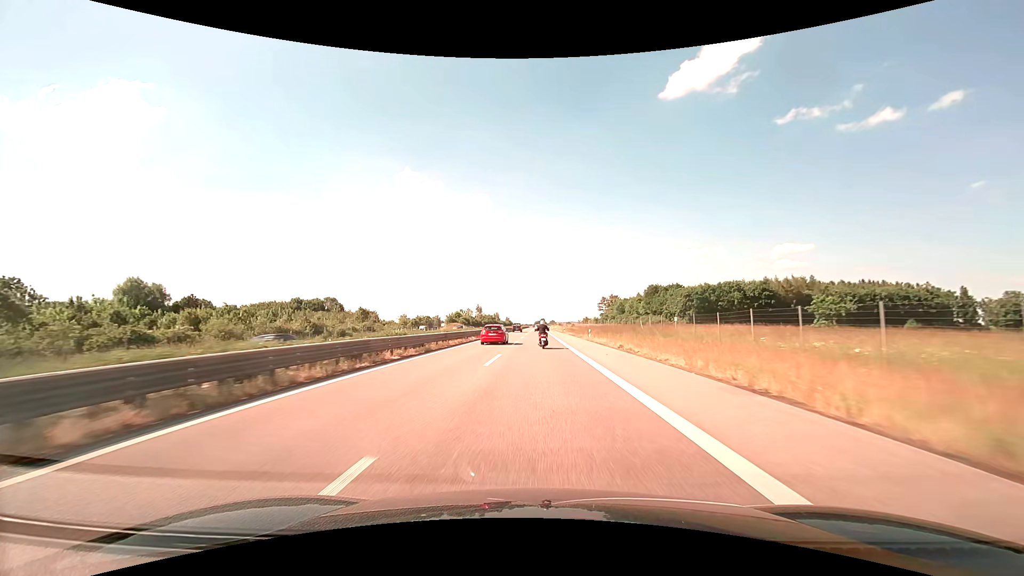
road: trunk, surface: asphalt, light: Day
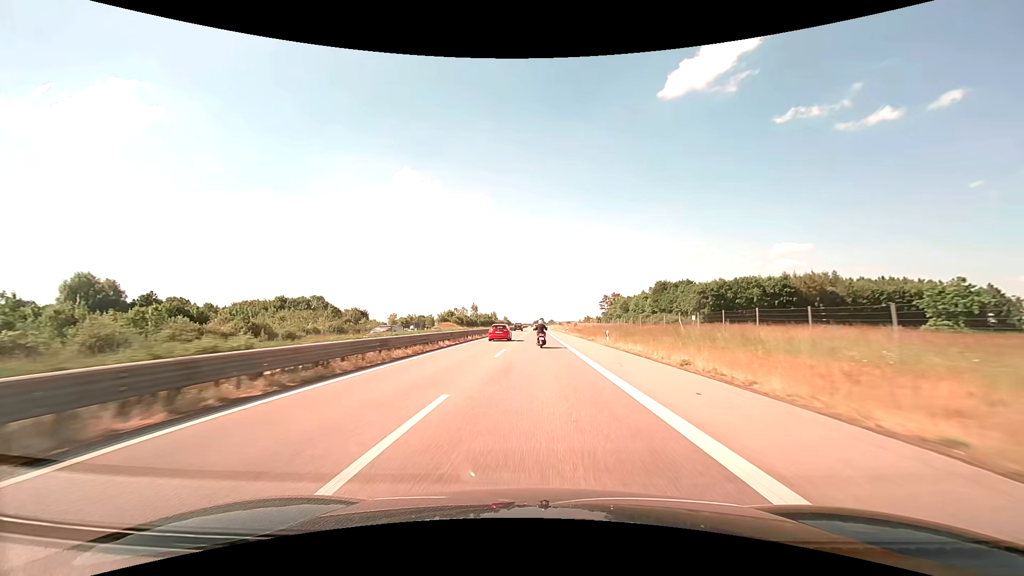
(0.0, +13.4) m; 0°
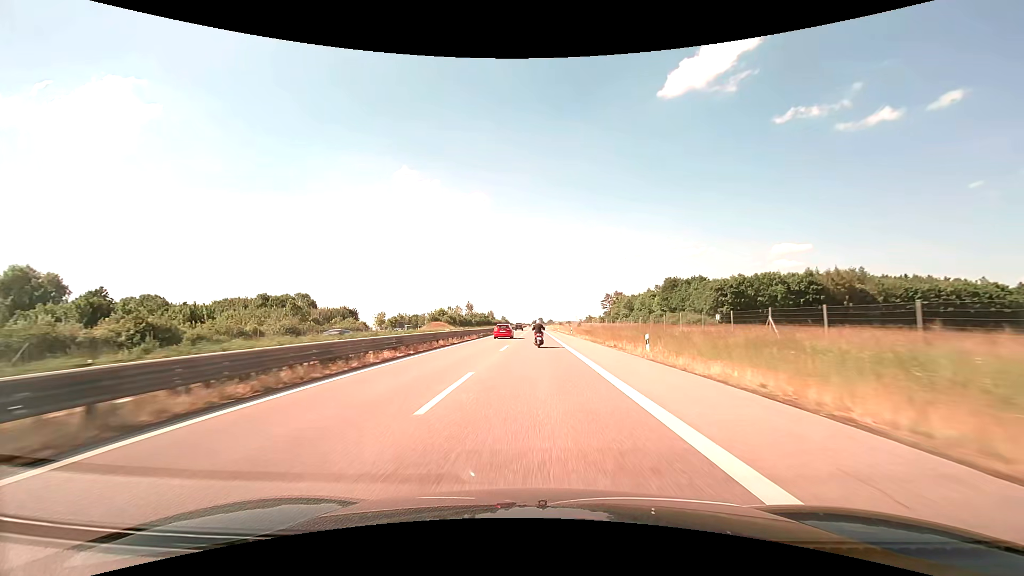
(0.0, +13.5) m; 0°
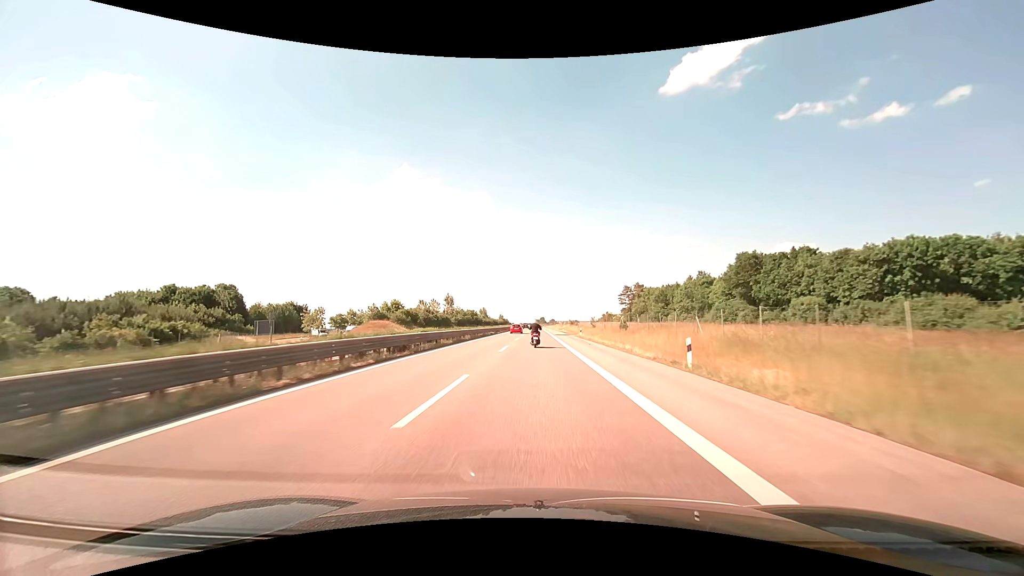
(-0.1, +54.7) m; 0°
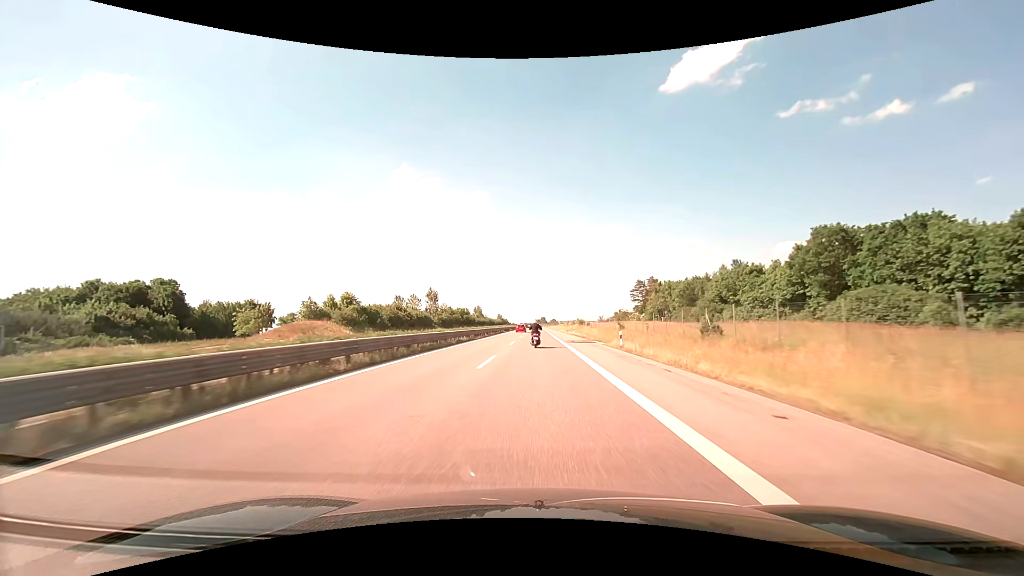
(0.0, +27.4) m; 0°
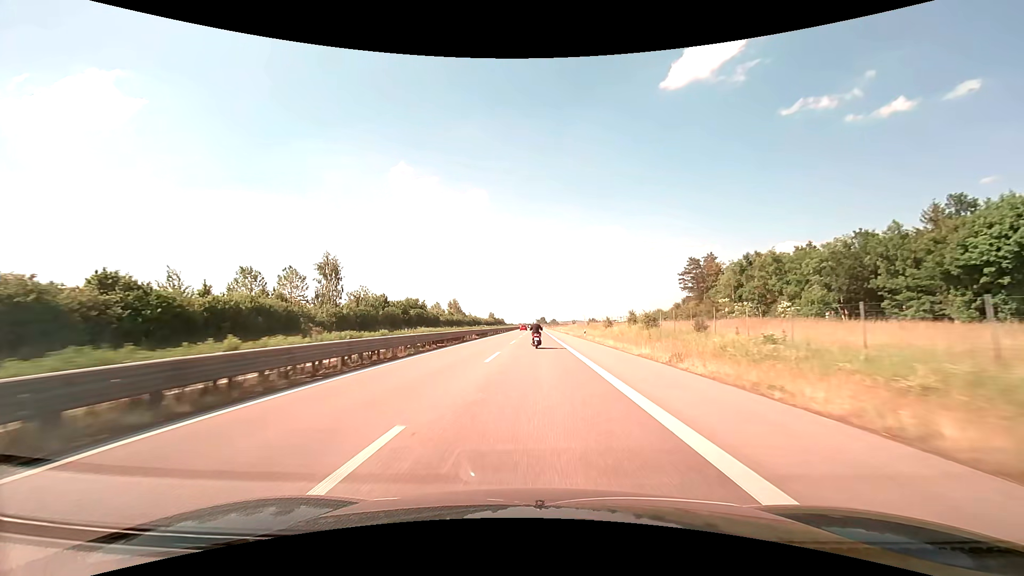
(0.0, +68.7) m; 0°
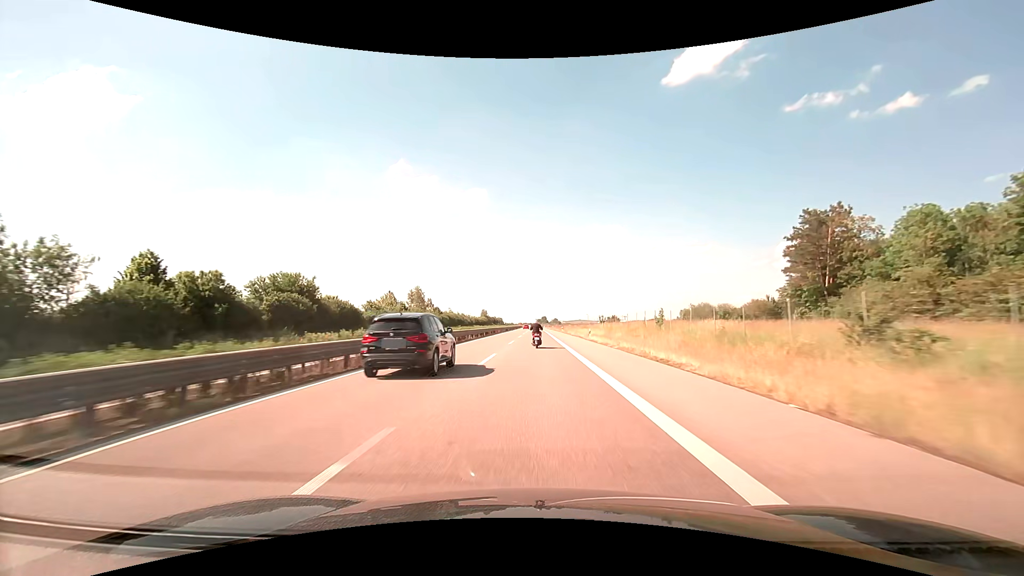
(0.0, +55.4) m; 0°
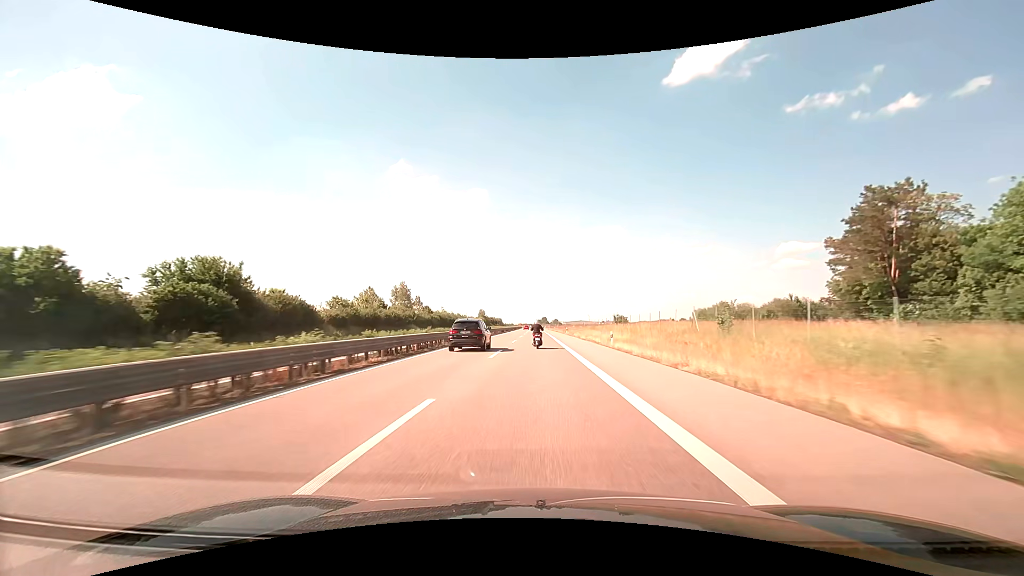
(0.0, +13.9) m; 0°
(0, +10) (0, +20) (0, +30) (0, +40) (0, +50) (0, +60) (0, +70) (0, +80) (0, +90) (0, +100) m
